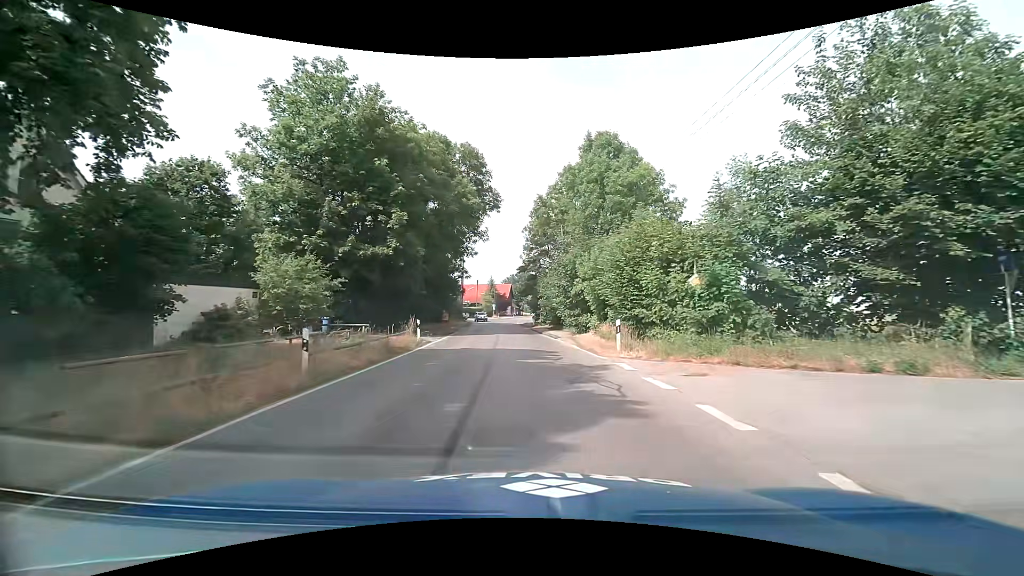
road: tertiary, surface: asphalt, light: Day
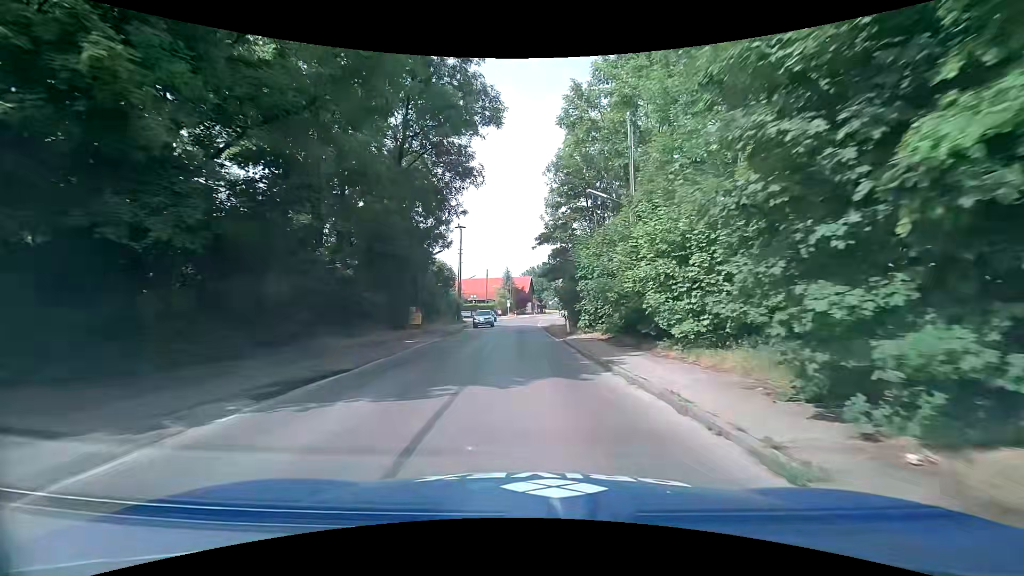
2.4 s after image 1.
(-0.4, +24.4) m; -2°
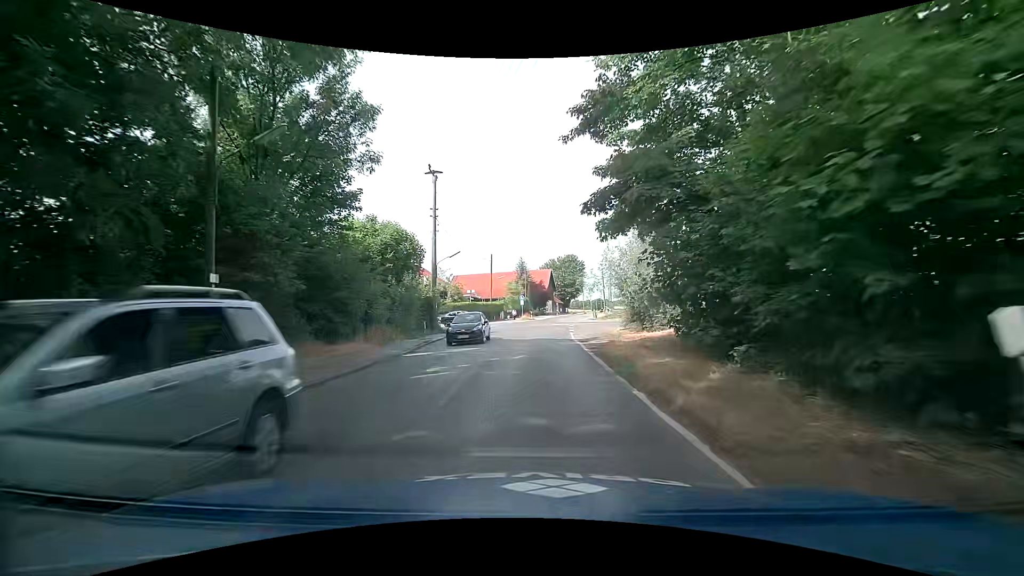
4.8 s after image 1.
(-0.7, +24.3) m; -4°
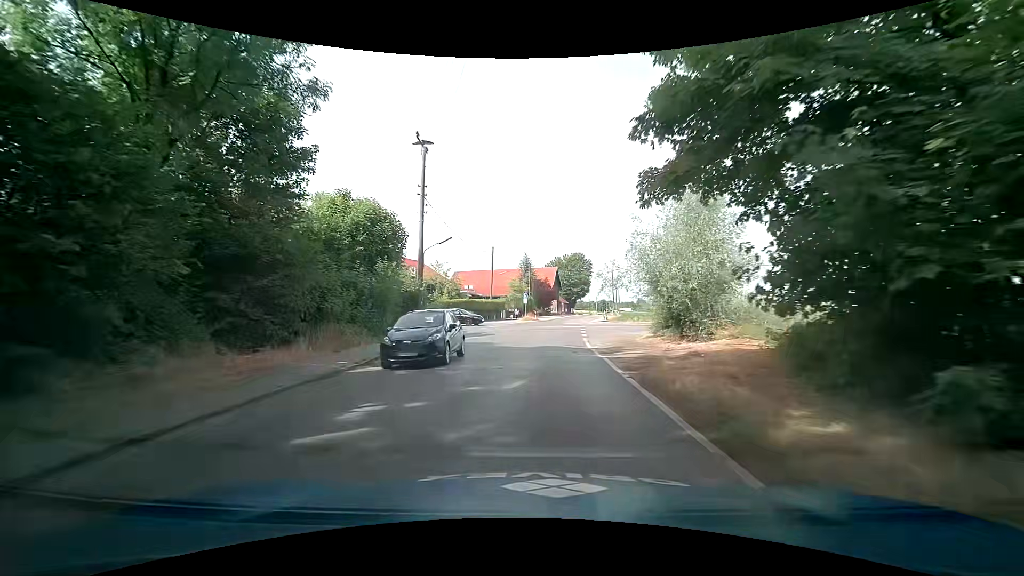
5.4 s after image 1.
(+0.1, +5.8) m; +1°
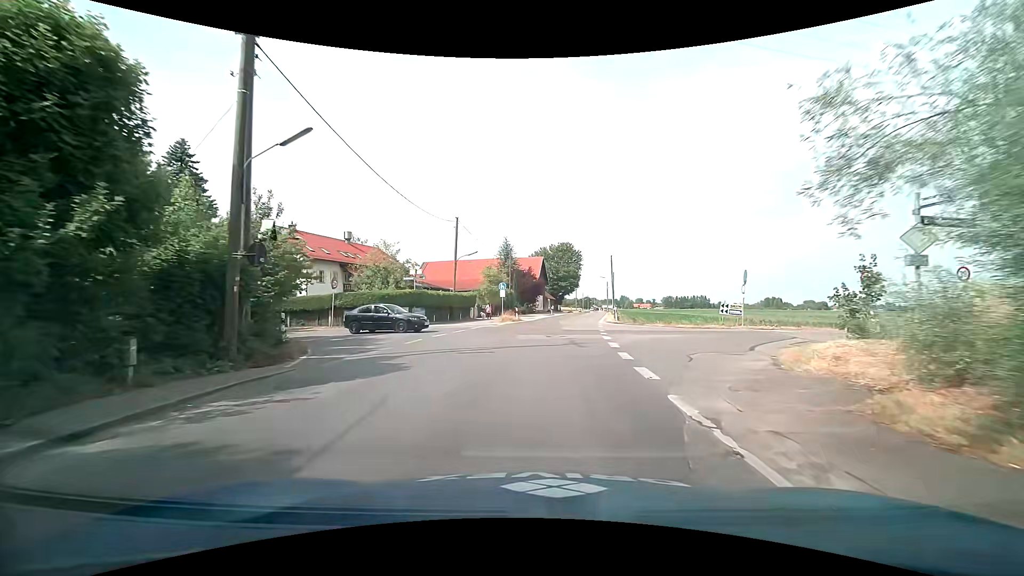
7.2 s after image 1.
(-0.2, +17.1) m; 0°
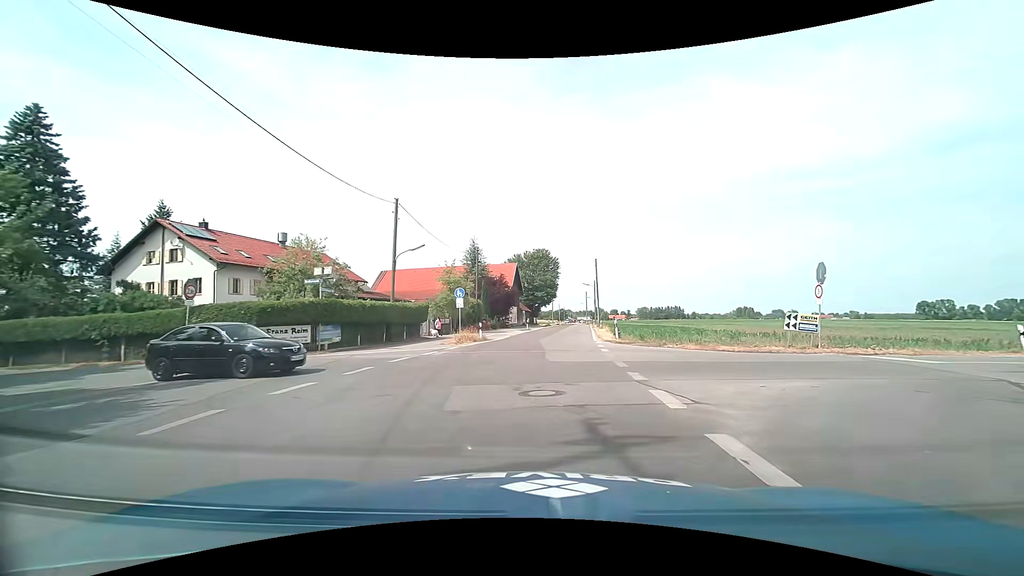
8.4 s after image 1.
(+0.4, +11.2) m; +2°
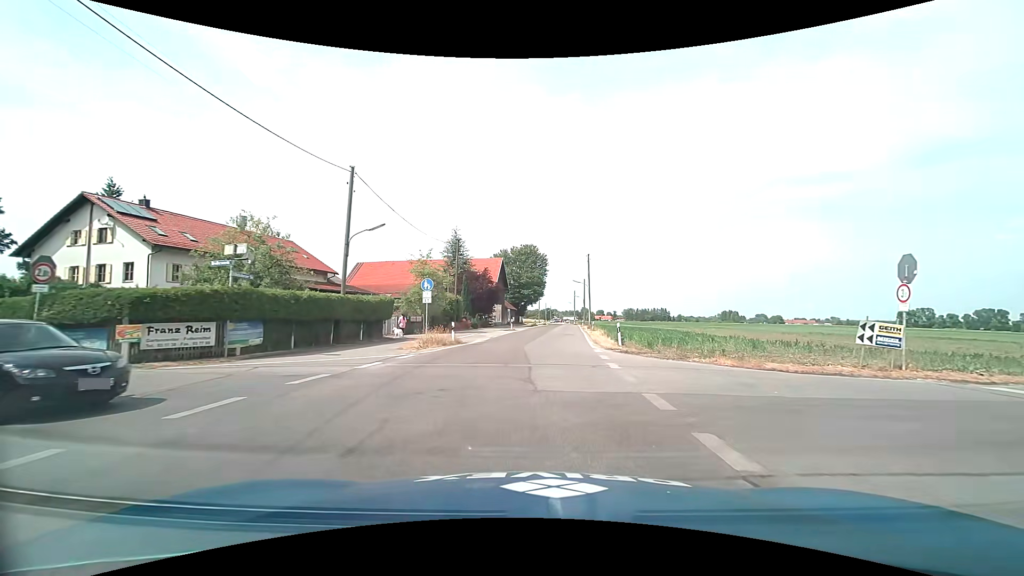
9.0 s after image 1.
(+0.2, +5.6) m; +2°
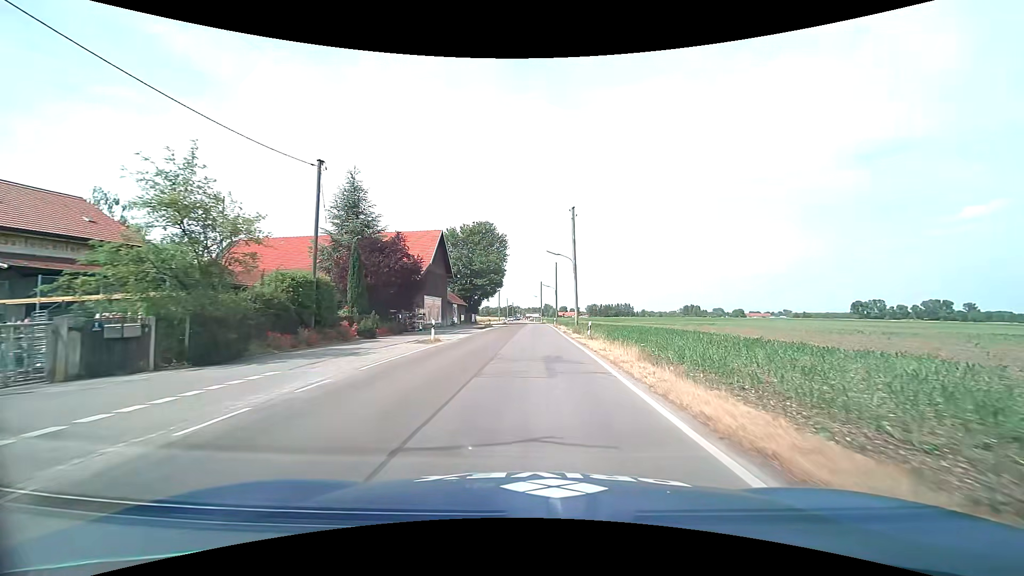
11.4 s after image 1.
(+1.4, +24.2) m; +5°
(0, +10) (0, +20) (0, +30) (0, +40) (+1, +50) (+1, +60) (+1, +70) (+1, +80) (+1, +90) (0, +100) m
